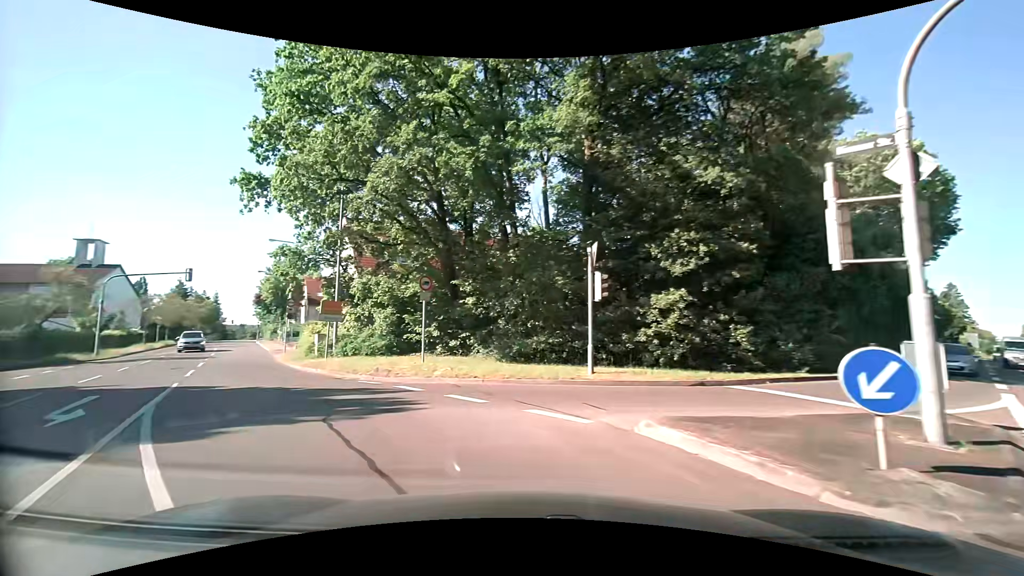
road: tertiary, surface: asphalt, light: Day
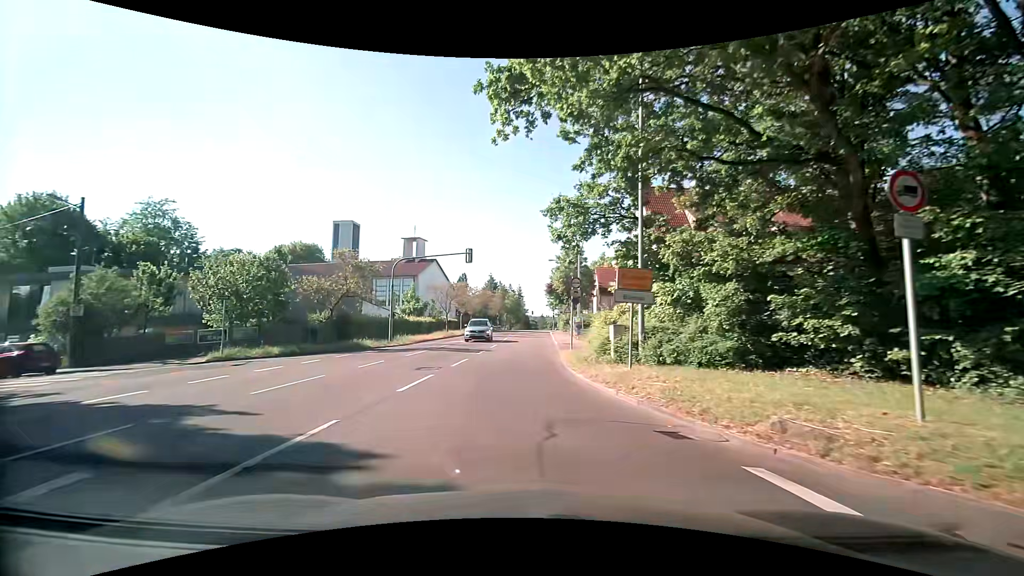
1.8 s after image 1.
(-3.5, +10.7) m; -33°
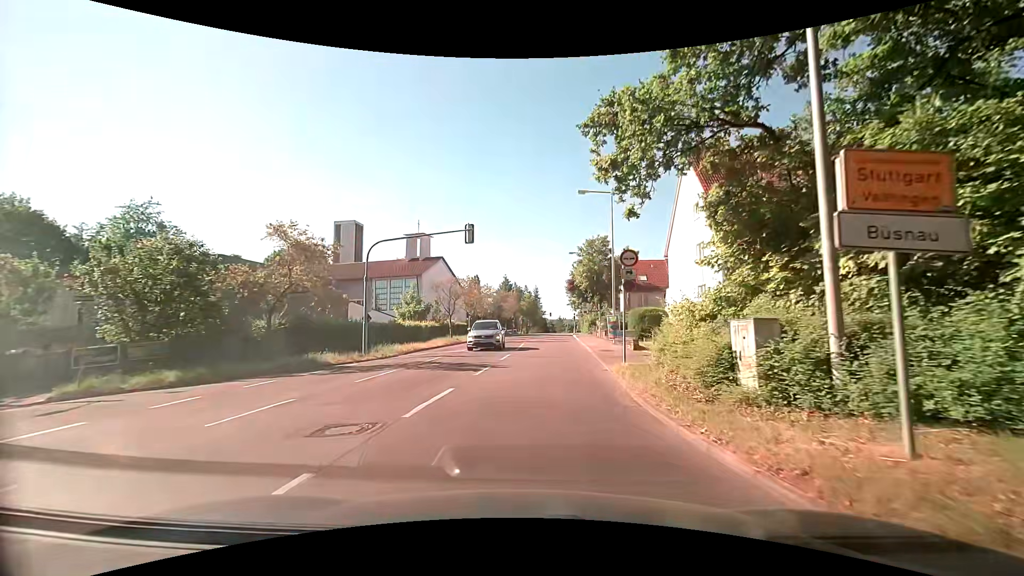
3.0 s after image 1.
(-0.4, +9.0) m; -4°
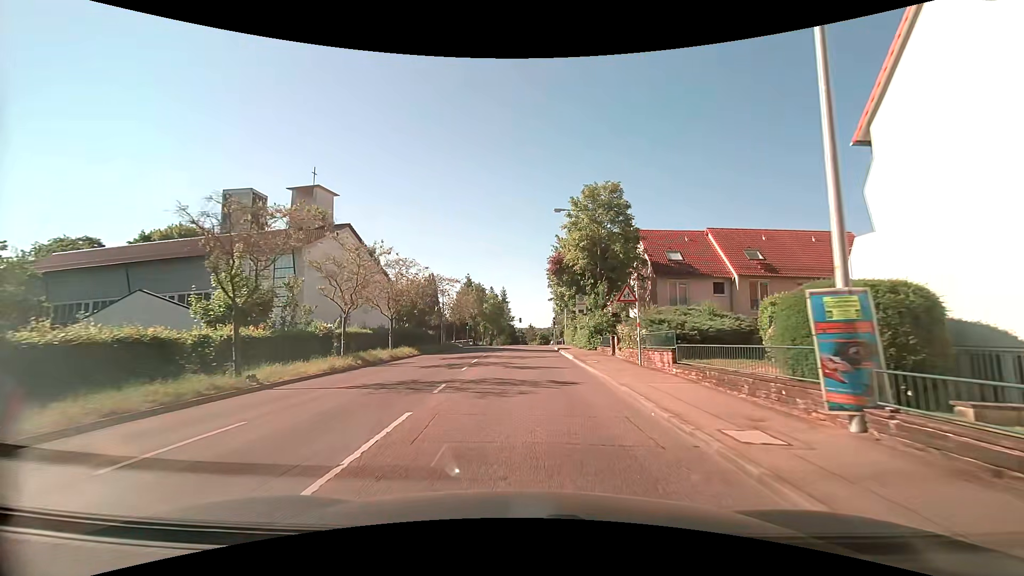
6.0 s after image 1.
(+1.5, +27.4) m; +5°
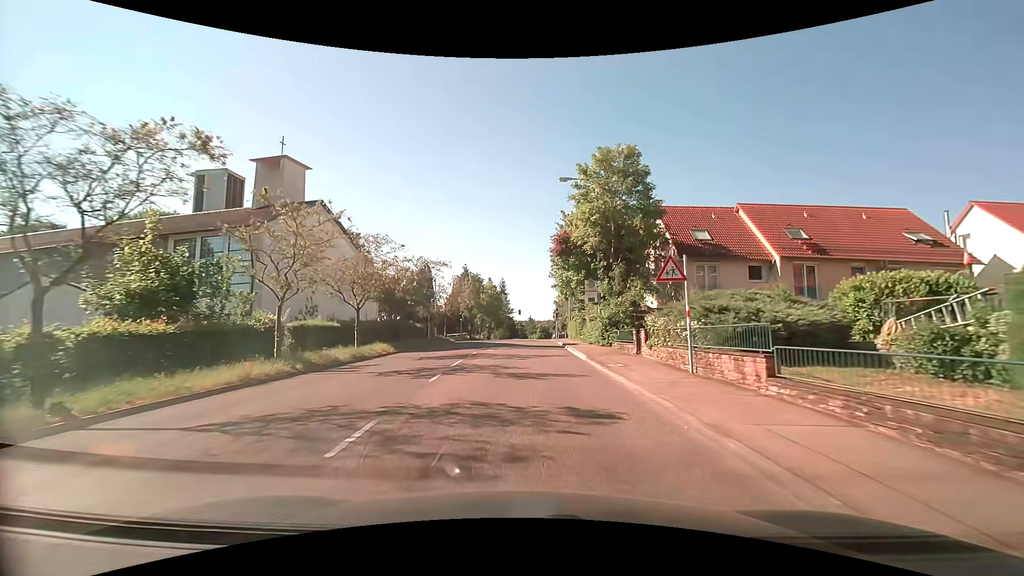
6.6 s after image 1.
(0.0, +6.1) m; 0°
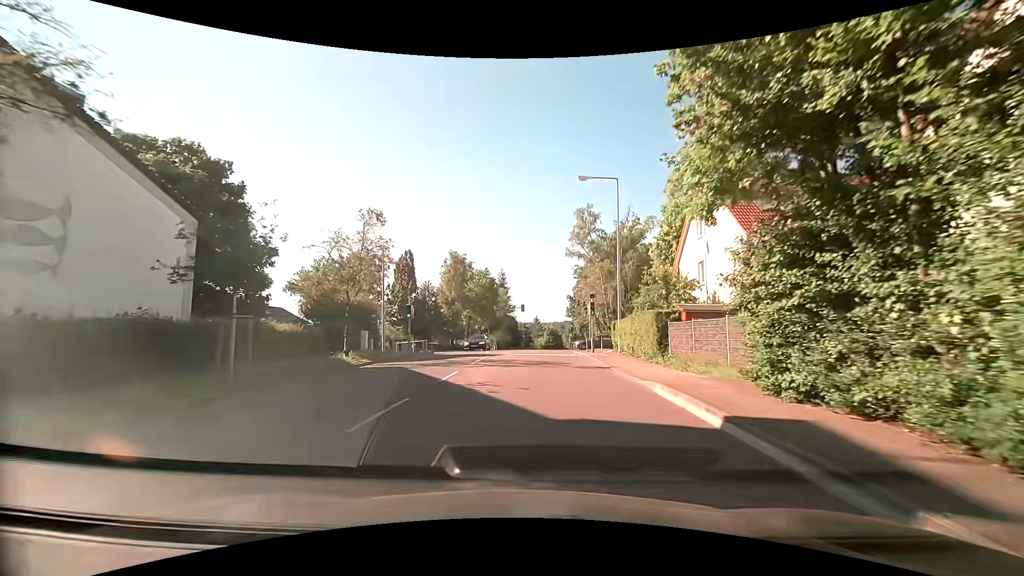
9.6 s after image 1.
(-0.4, +27.8) m; -1°
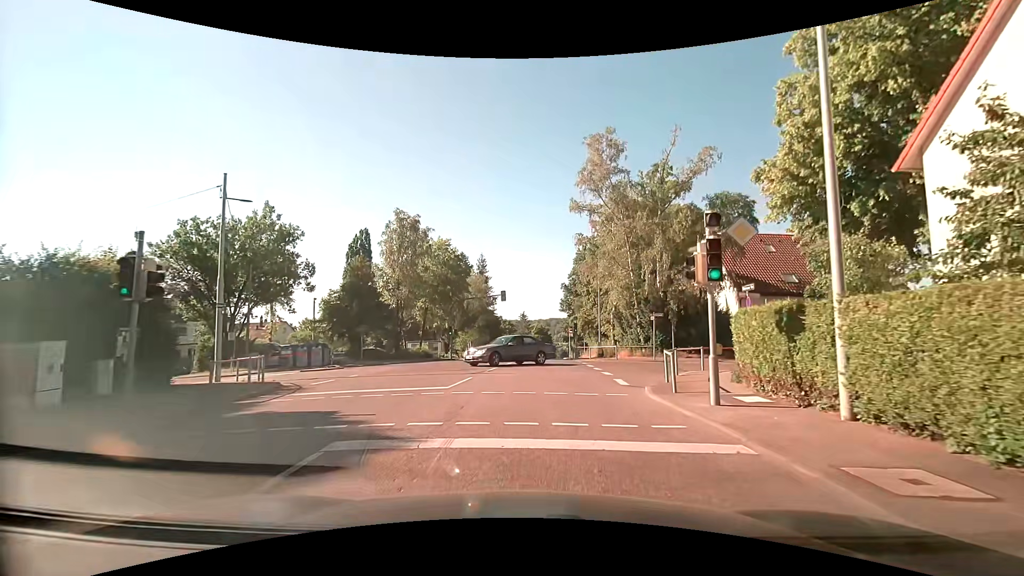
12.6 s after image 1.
(+0.2, +20.8) m; +2°
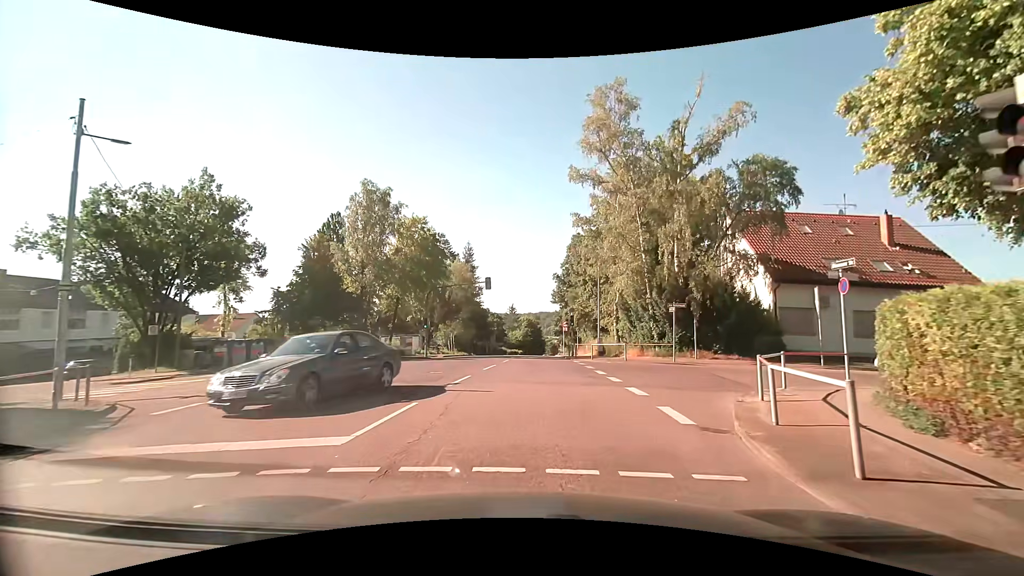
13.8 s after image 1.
(0.0, +6.5) m; 0°
